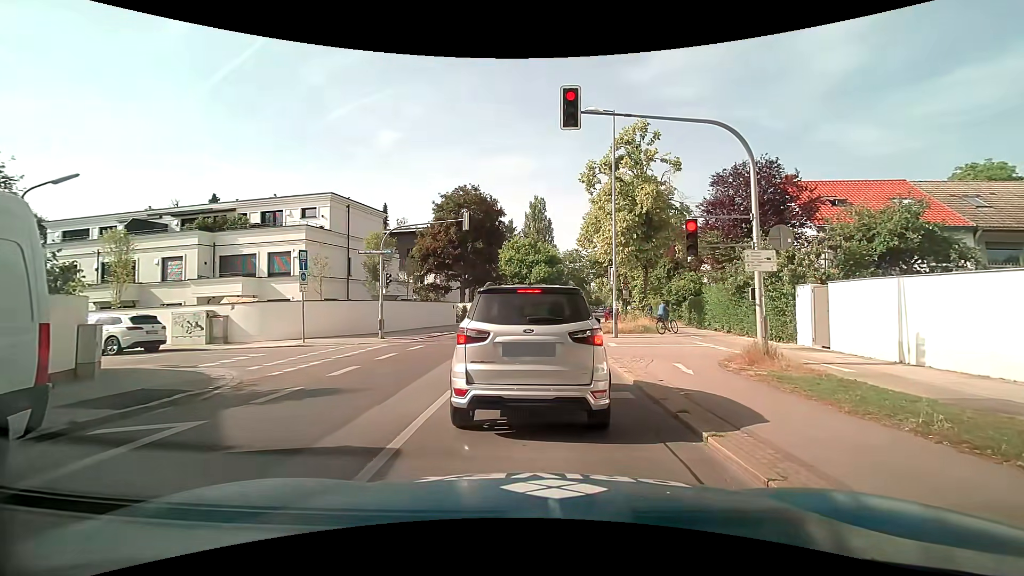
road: secondary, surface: asphalt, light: Day
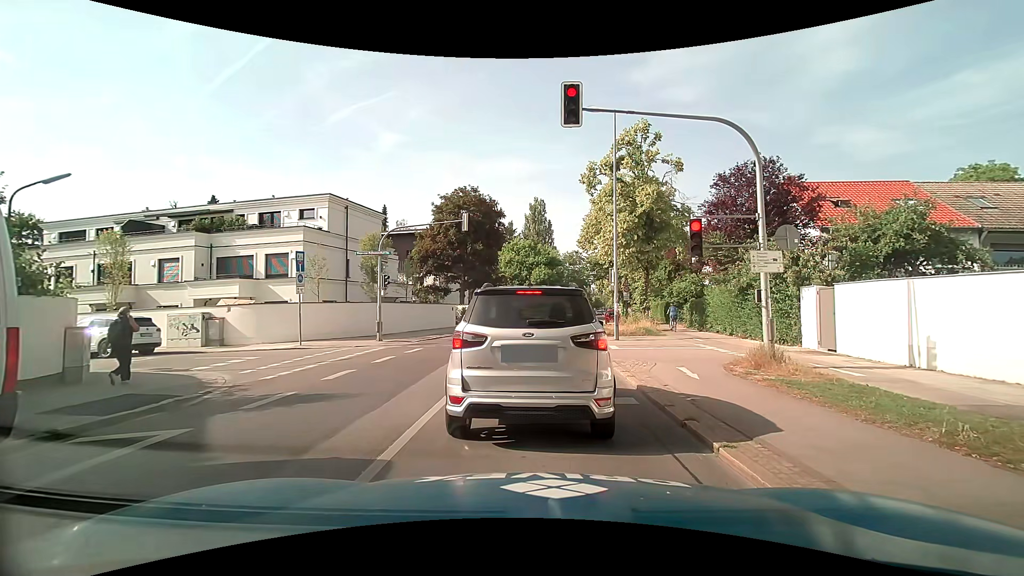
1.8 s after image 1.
(0.0, +0.4) m; 0°
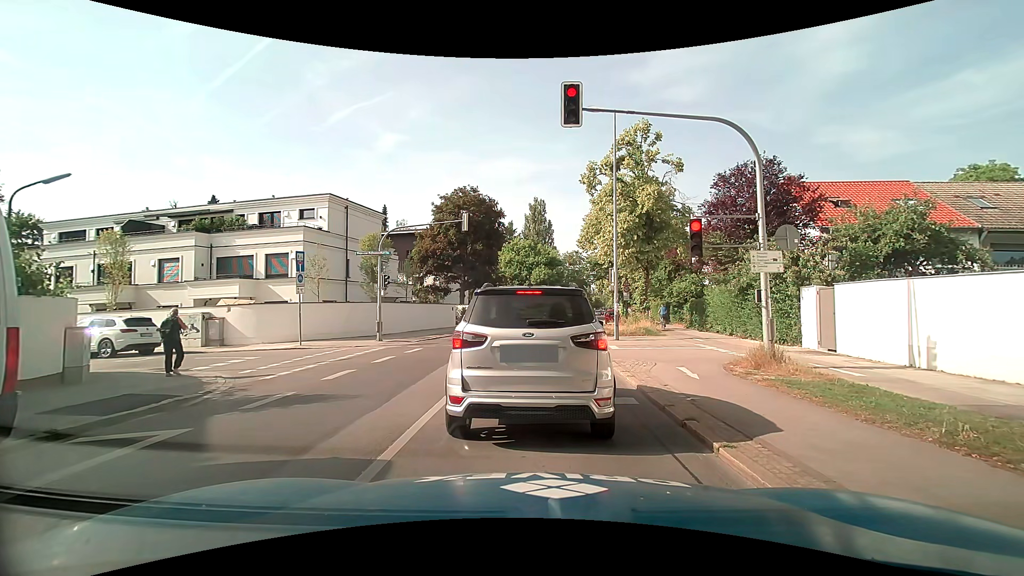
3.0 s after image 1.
(0.0, 0.0) m; 0°
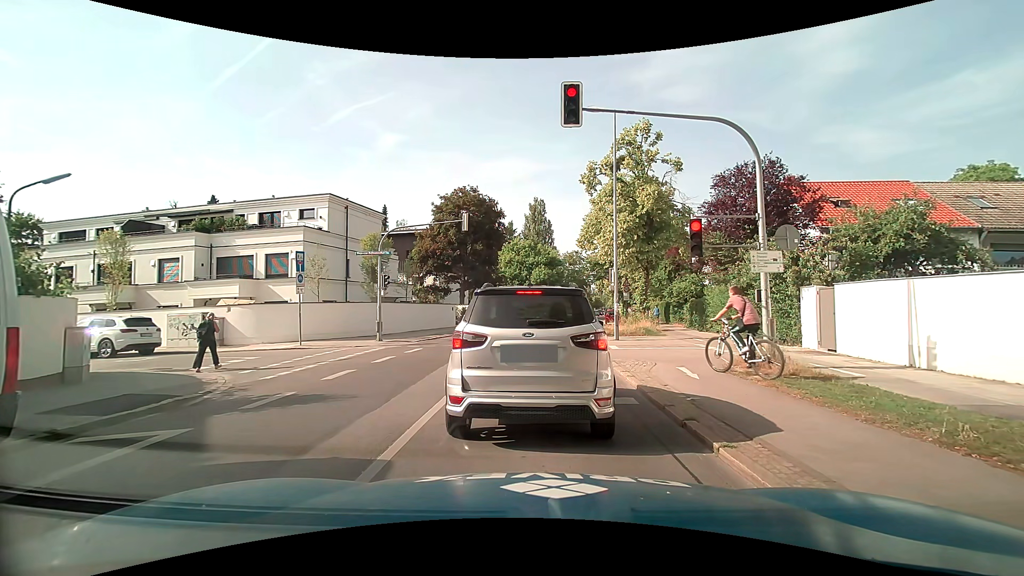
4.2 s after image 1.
(0.0, 0.0) m; 0°
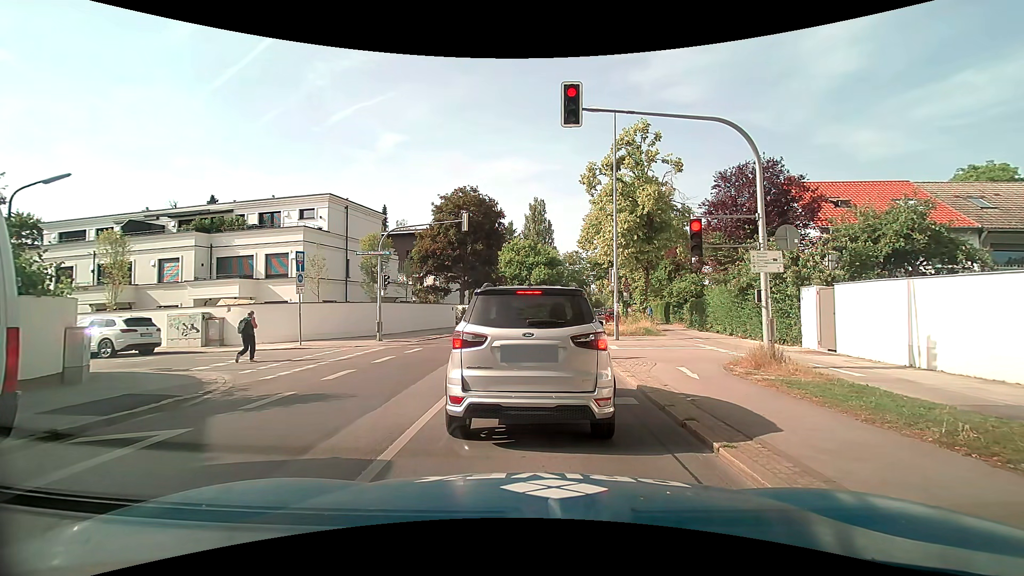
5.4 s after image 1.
(0.0, 0.0) m; 0°
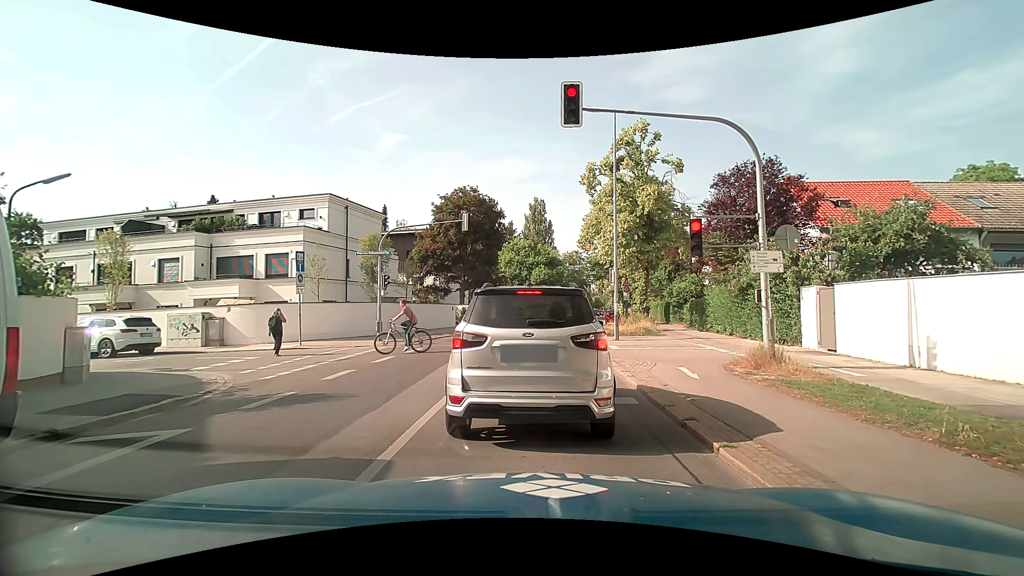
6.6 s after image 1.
(0.0, 0.0) m; 0°
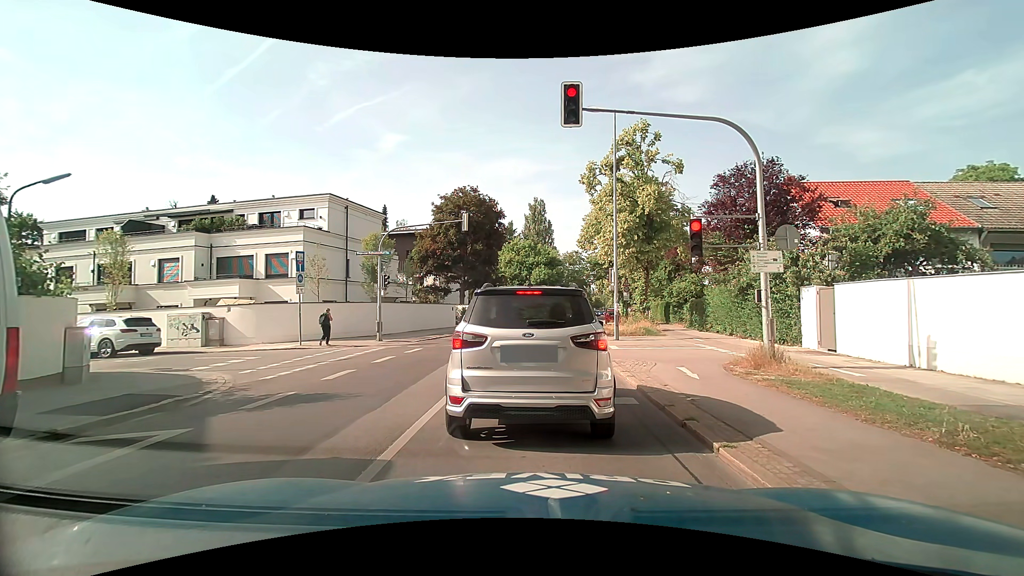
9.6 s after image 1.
(0.0, 0.0) m; 0°
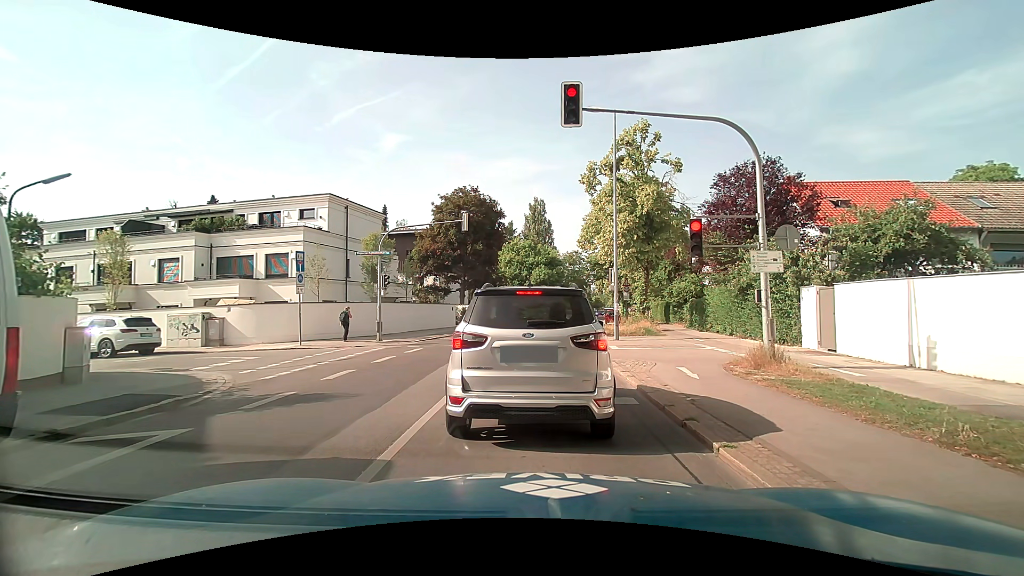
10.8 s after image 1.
(0.0, 0.0) m; 0°
(0, +10) (+1, +20) (+2, +30) (+3, +40) (+5, +50) (+6, +60) (+8, +69) (+9, +79) (+11, +89) (+13, +99) m
